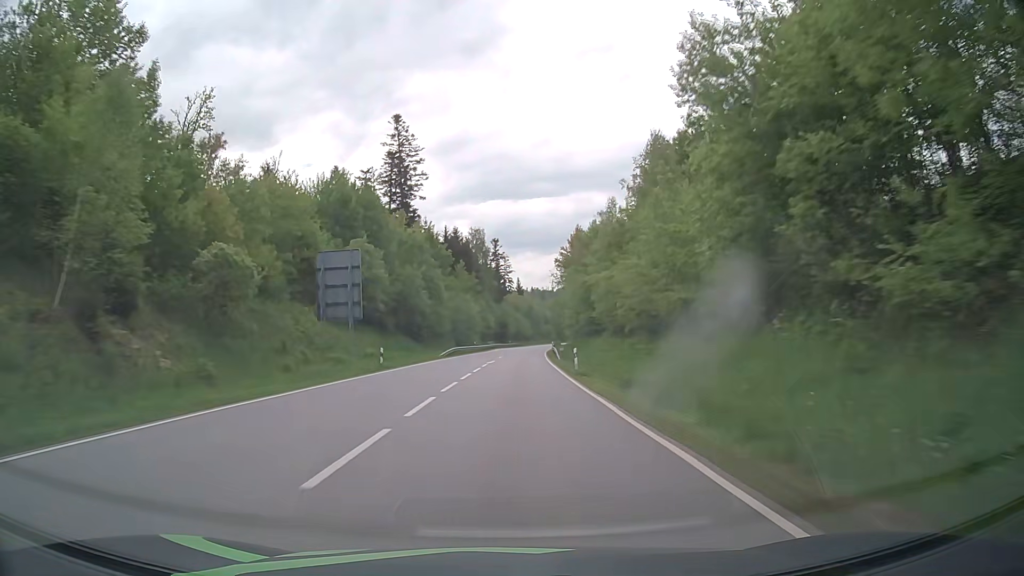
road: primary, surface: asphalt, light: Day
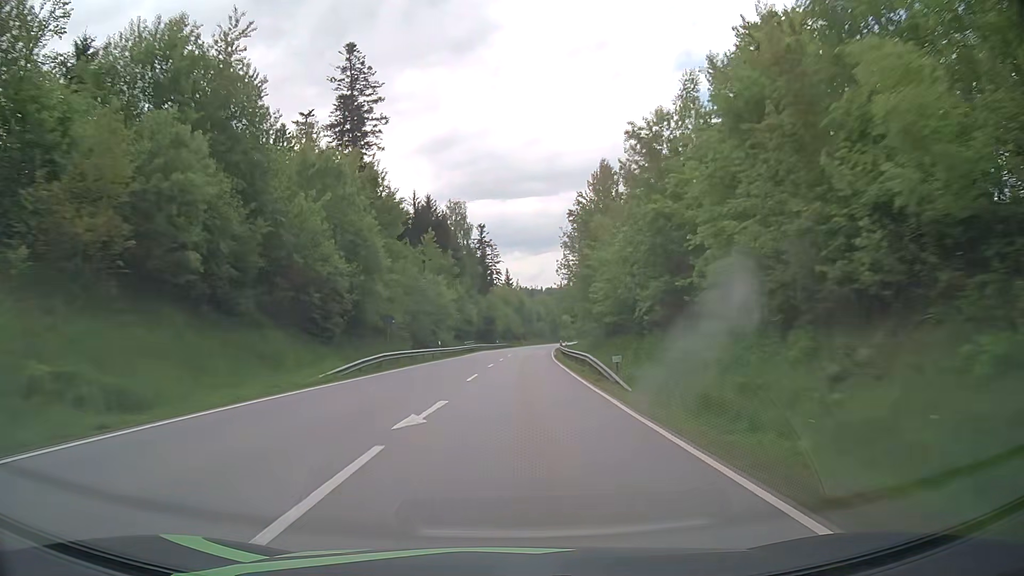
(+0.3, +31.7) m; +1°
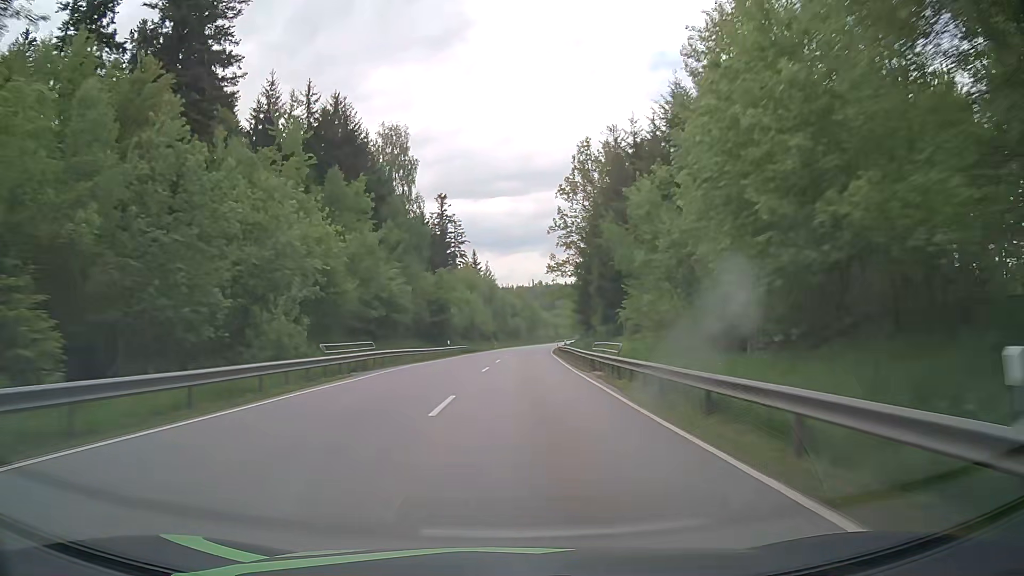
(+0.8, +46.9) m; +2°
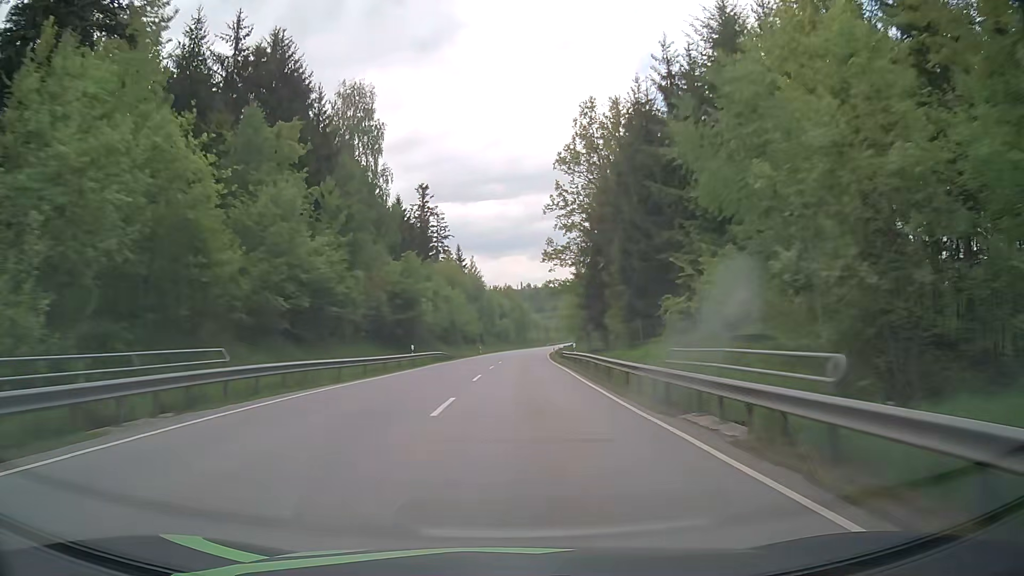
(+0.1, +15.6) m; +1°
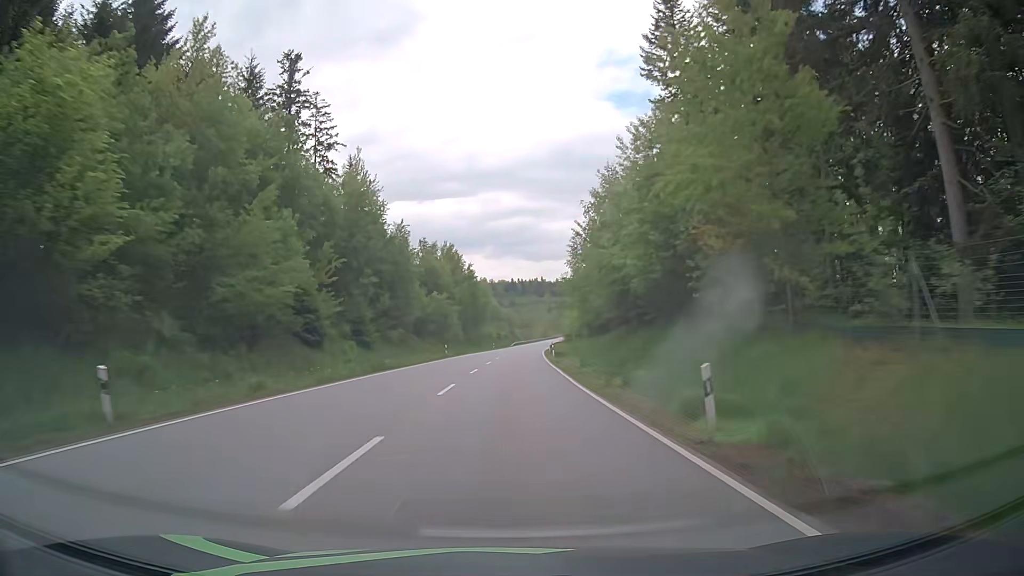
(+2.8, +78.2) m; +4°
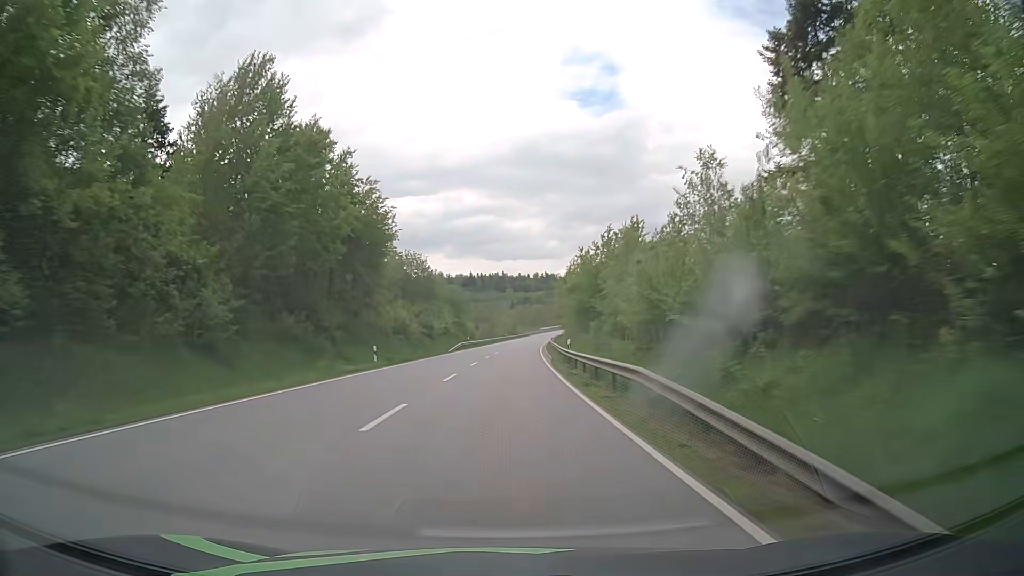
(+2.6, +78.6) m; +4°
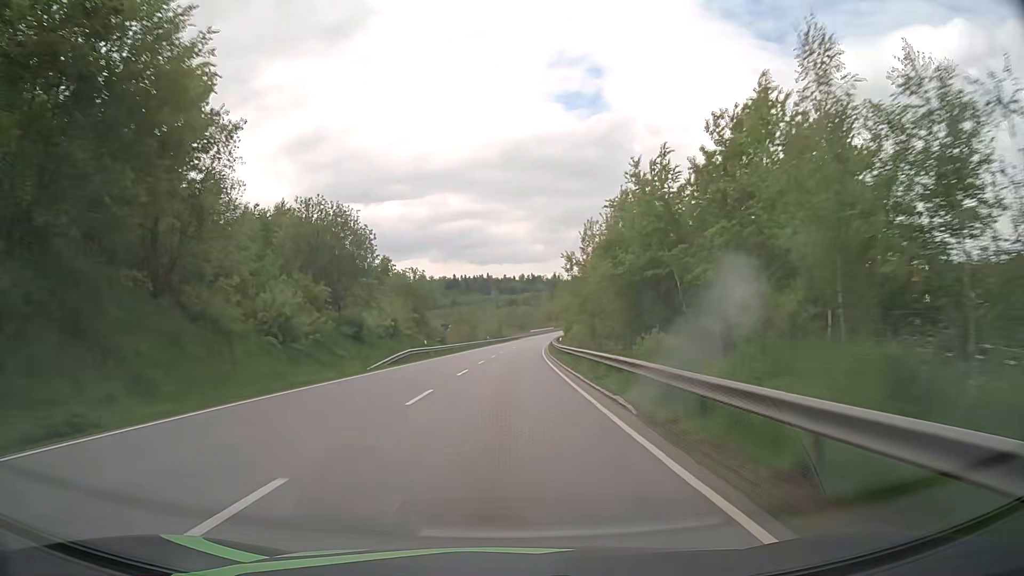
(+0.4, +31.5) m; +1°
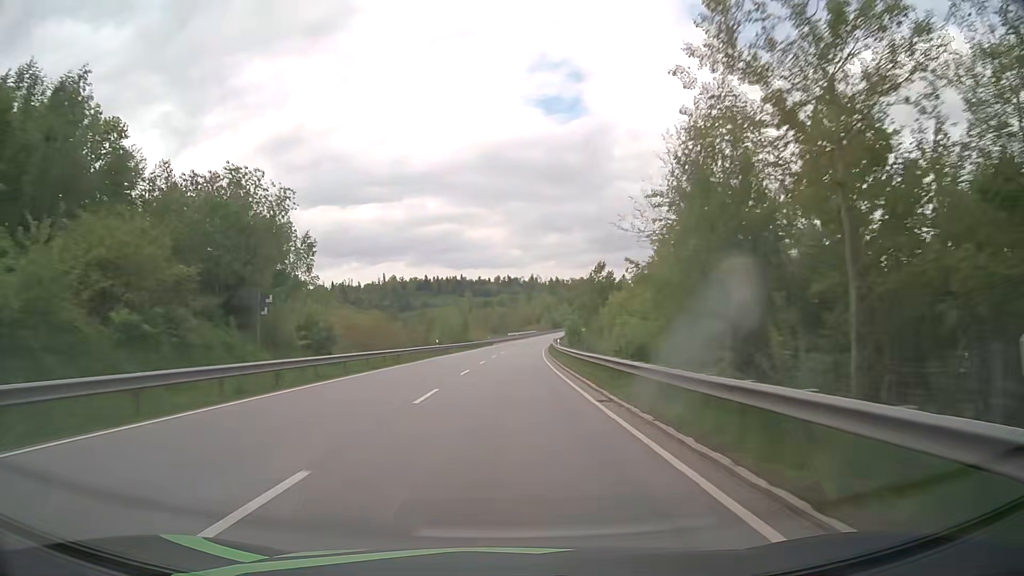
(+0.8, +47.0) m; +2°
(0, +10) (0, +20) (0, +30) (+1, +40) (+1, +50) (+1, +60) (+2, +70) (+3, +80) (+3, +90) (+4, +100) m
